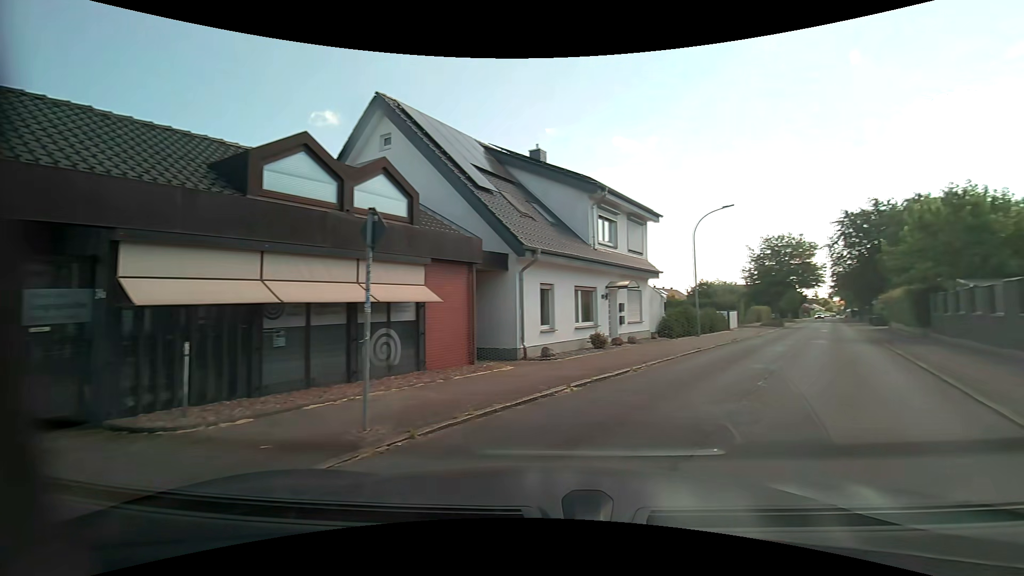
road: residential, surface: asphalt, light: Day
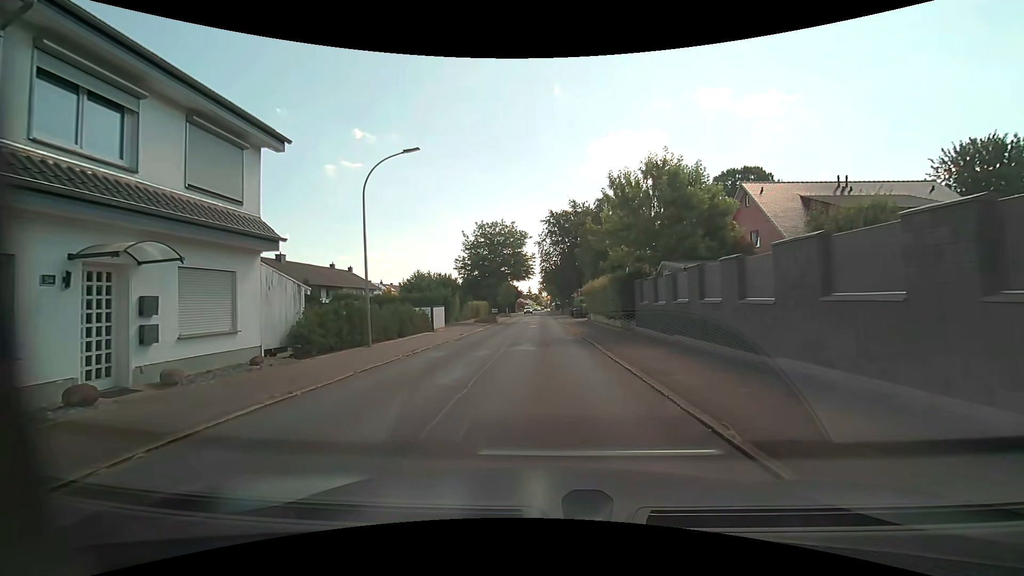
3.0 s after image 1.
(+4.8, +10.8) m; +29°
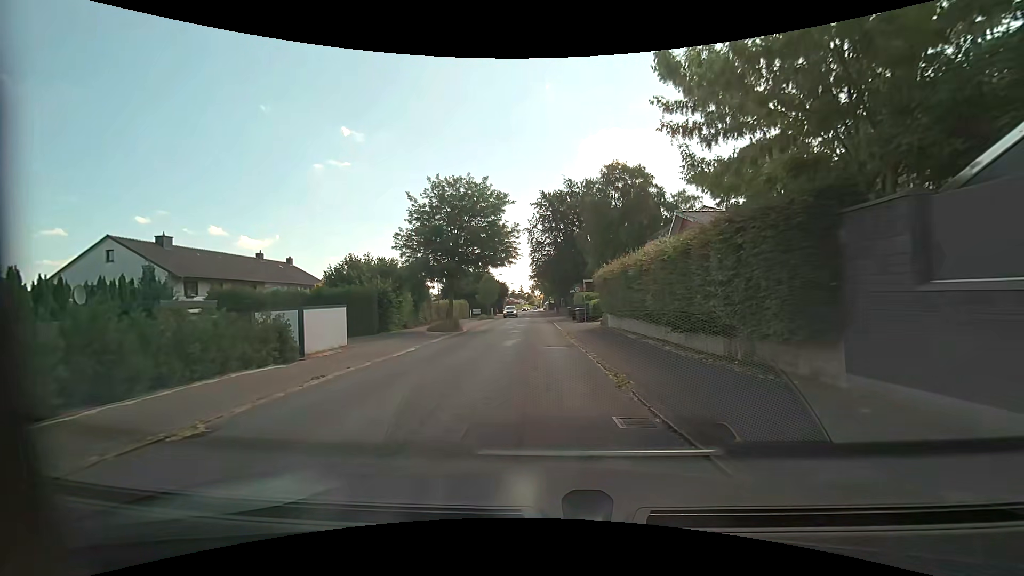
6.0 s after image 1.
(0.0, +16.7) m; 0°
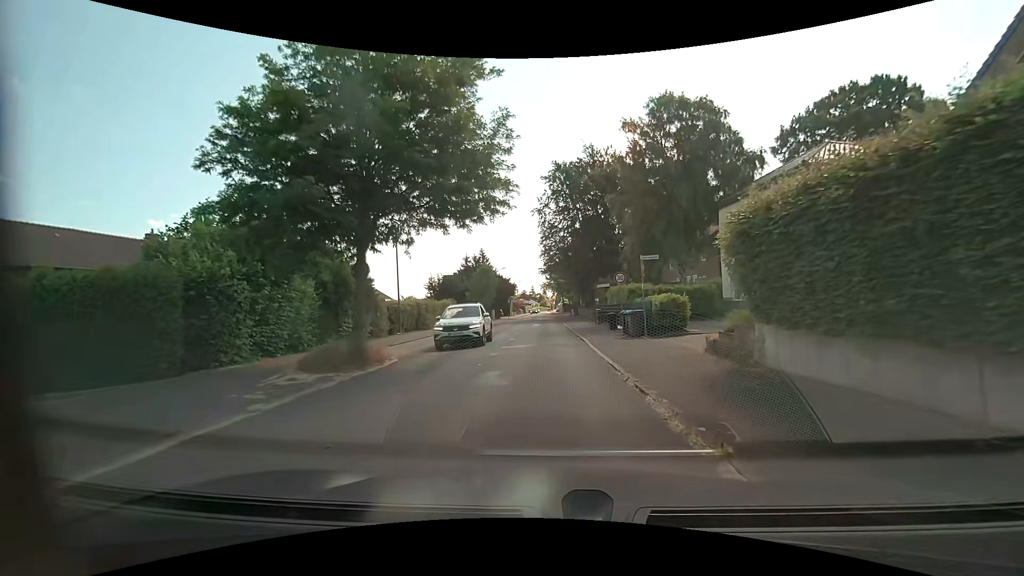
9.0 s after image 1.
(-0.4, +17.9) m; -1°
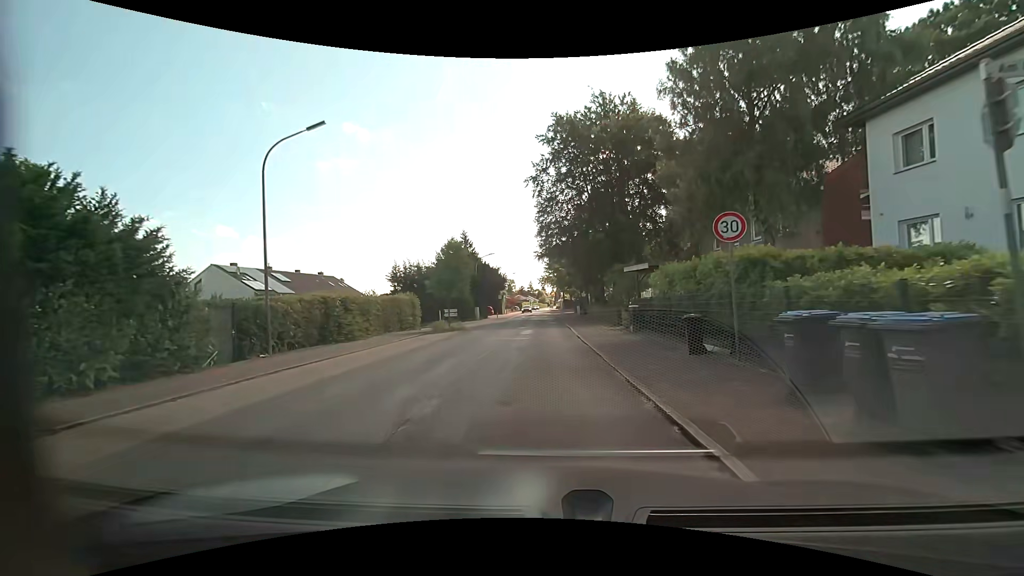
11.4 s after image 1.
(+0.1, +15.4) m; 0°
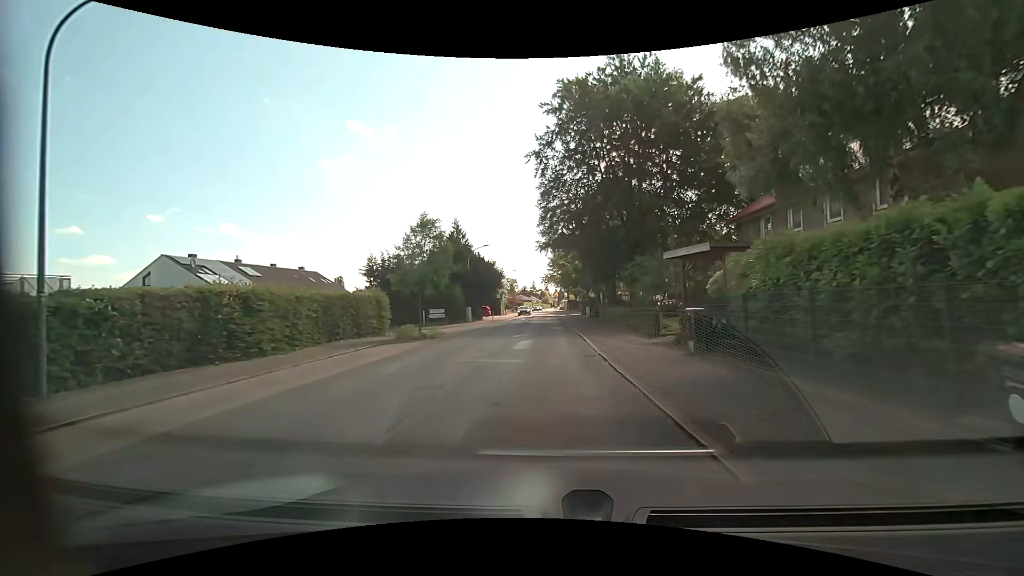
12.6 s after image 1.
(0.0, +8.1) m; -1°
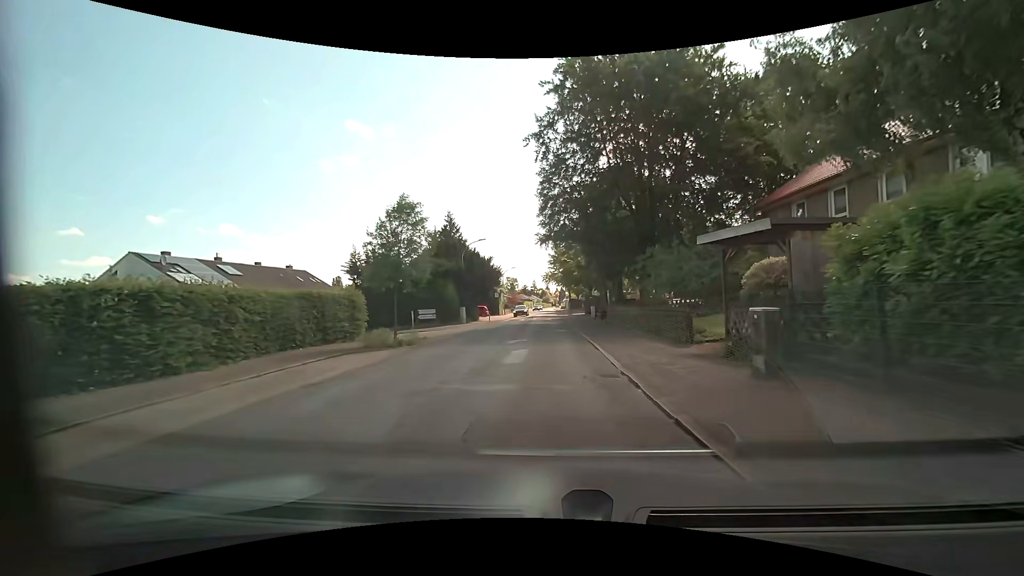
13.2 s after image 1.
(0.0, +4.0) m; +1°
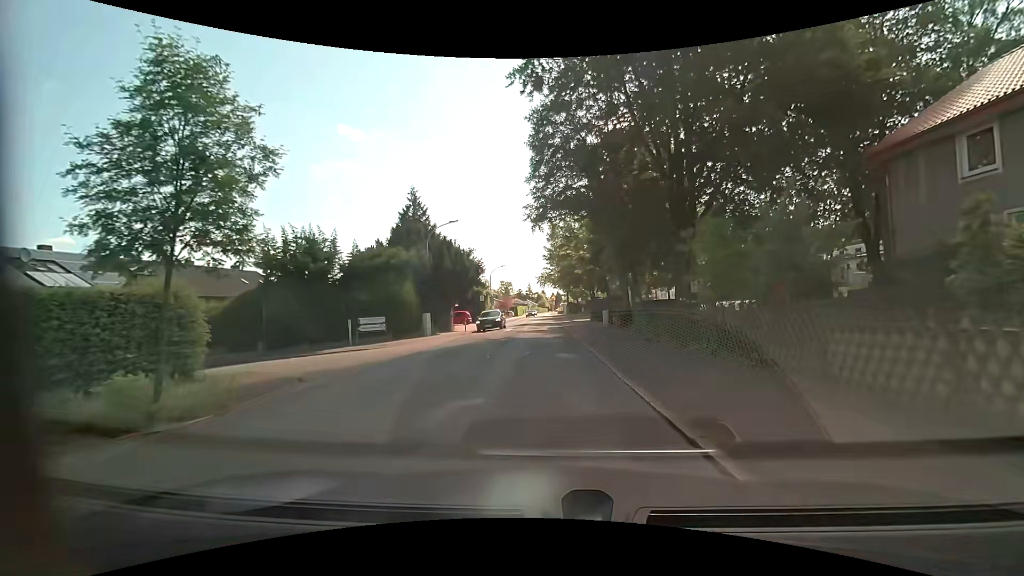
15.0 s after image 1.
(0.0, +11.8) m; 0°
(0, +10) (0, +20) (0, +30) (0, +40) (0, +50) (0, +60) (0, +70) (0, +80) (0, +90) (0, +100) m
